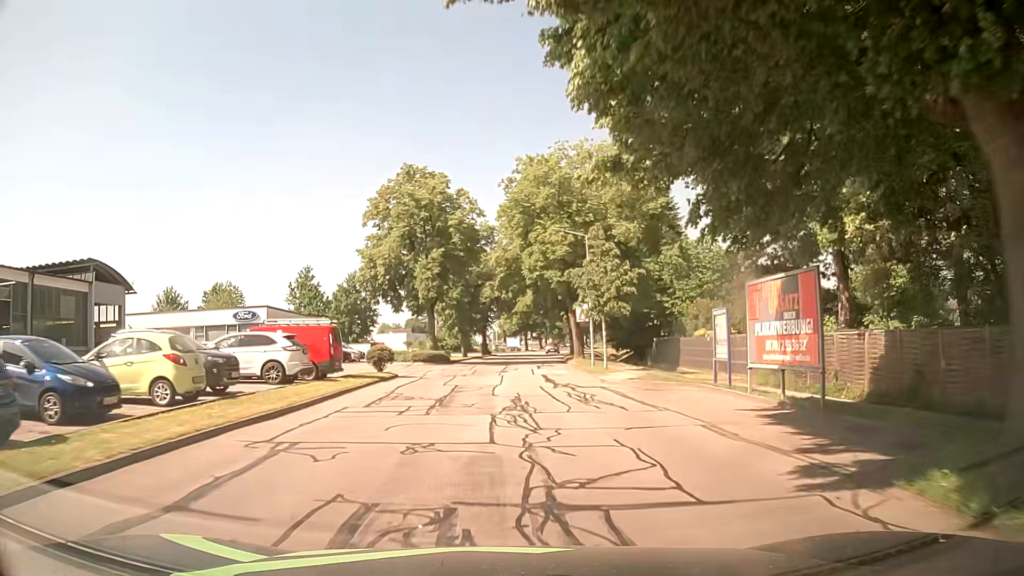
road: unclassified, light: Day
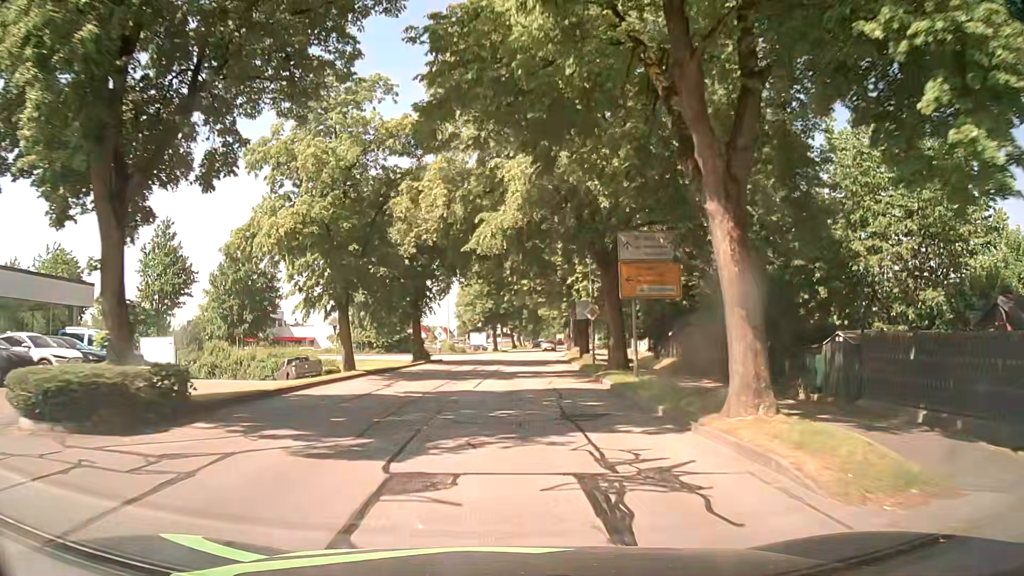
(+0.9, +35.7) m; +3°
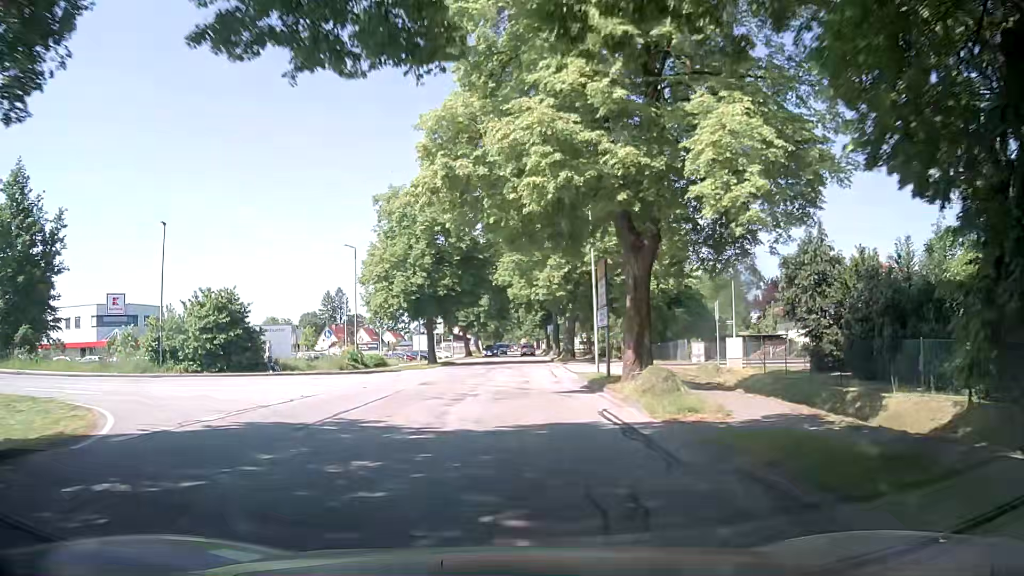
(+1.0, +37.5) m; +4°
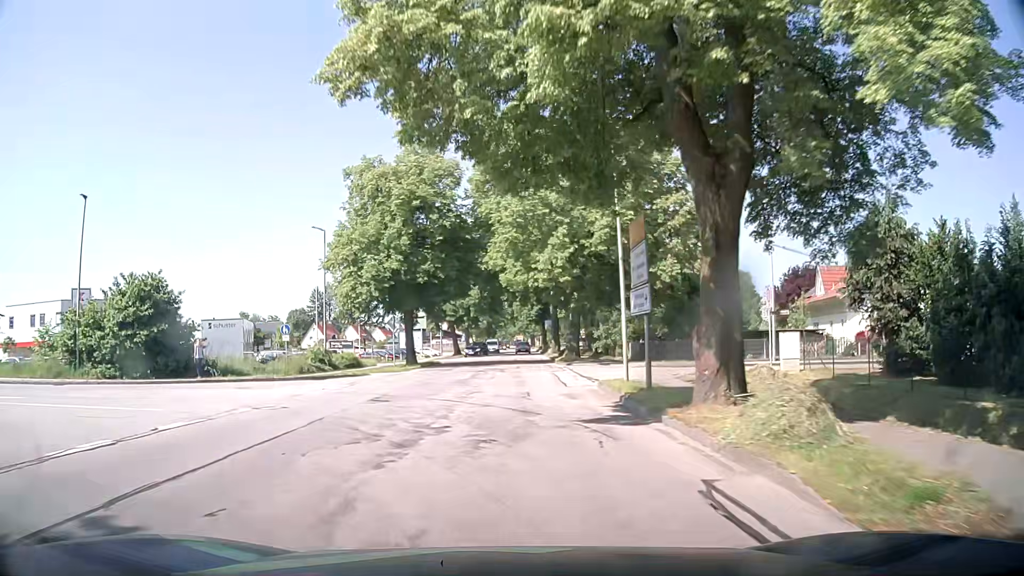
(0.0, +7.6) m; 0°
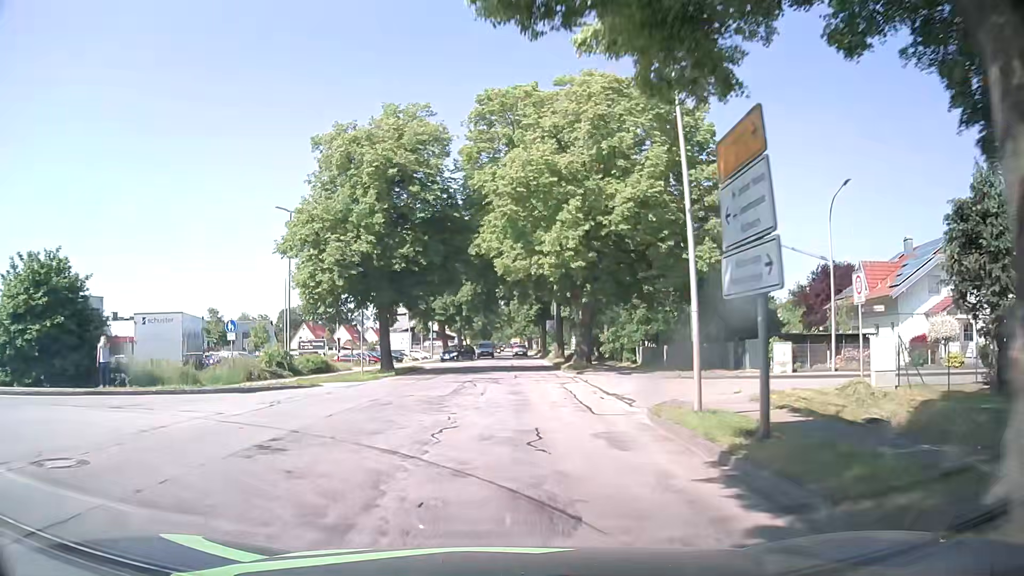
(-0.1, +7.3) m; -1°
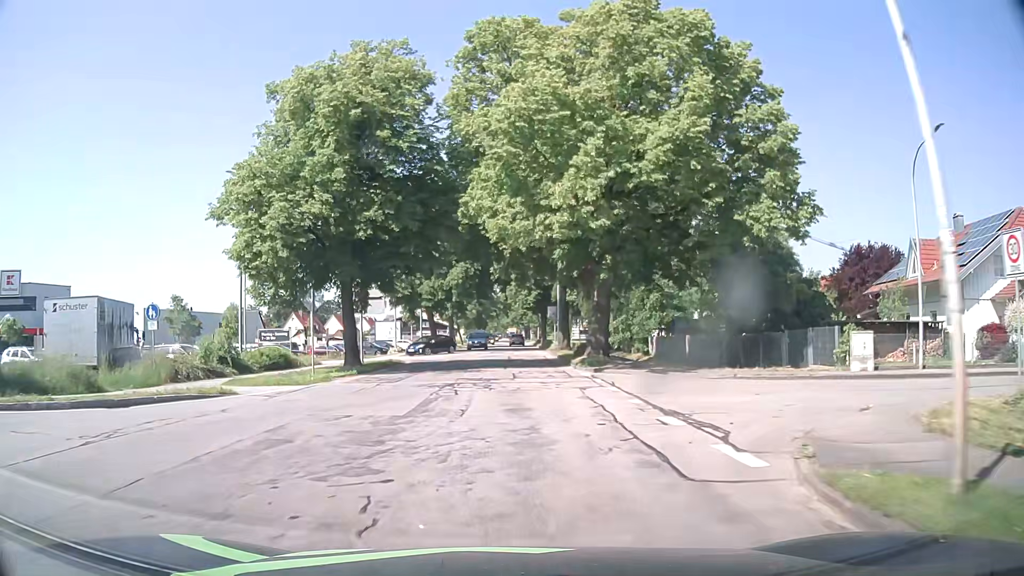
(+0.1, +7.1) m; 0°
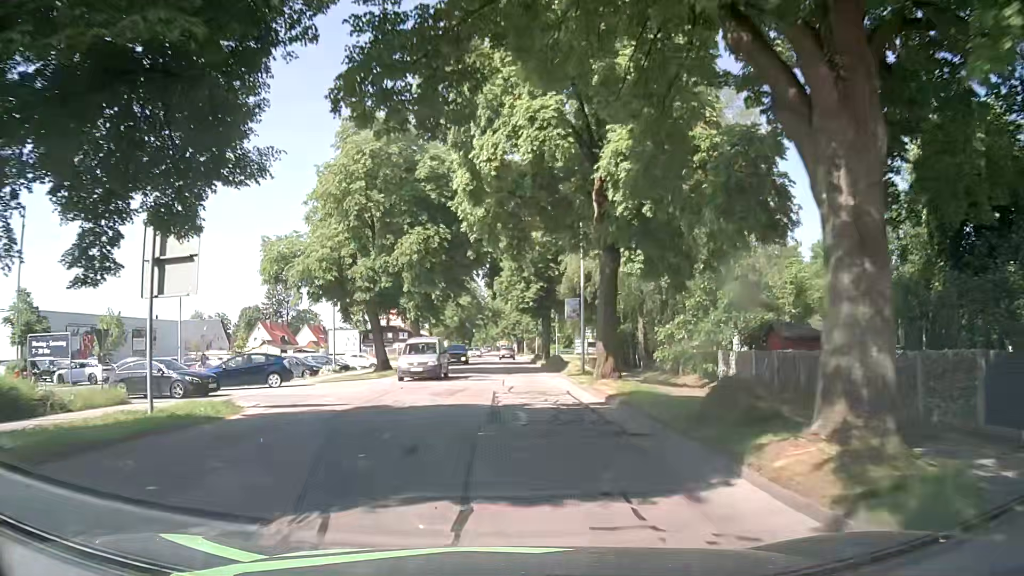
(+0.4, +21.2) m; +1°
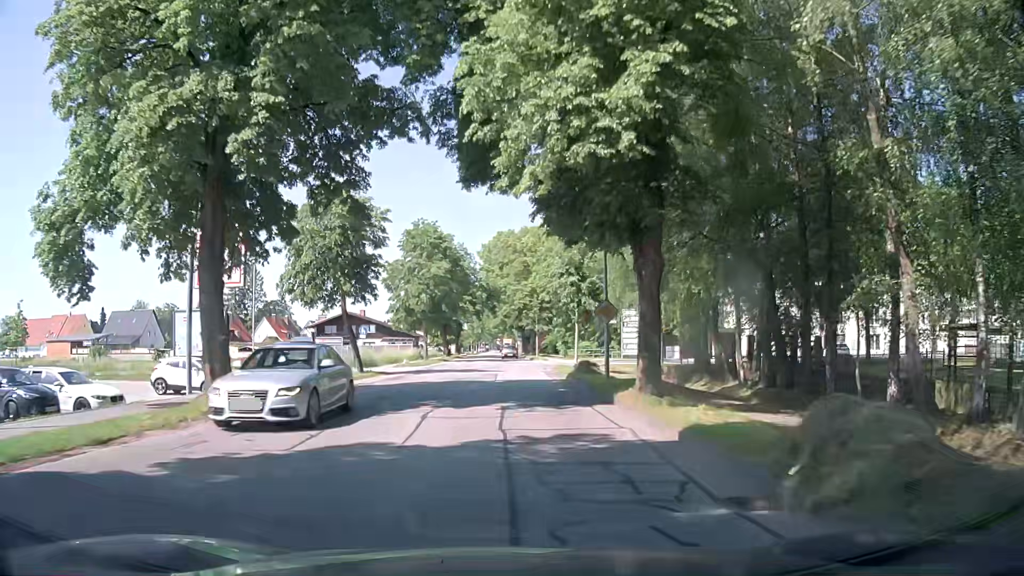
(-0.1, +37.4) m; 0°
(0, +10) (0, +20) (0, +30) (0, +40) (0, +50) (0, +60) (0, +70) (0, +80) (0, +90) (0, +100) m
